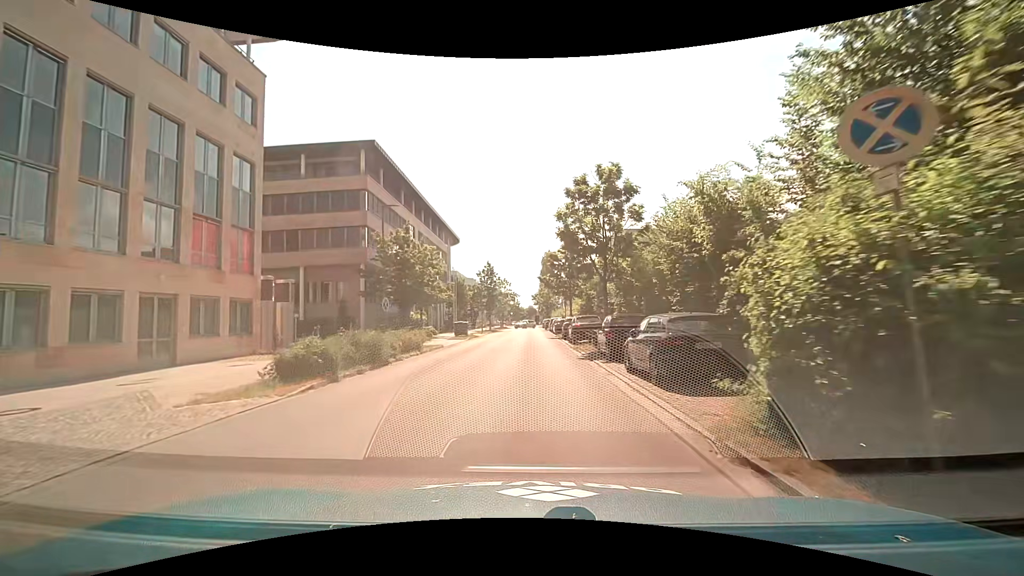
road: unclassified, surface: asphalt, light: Day
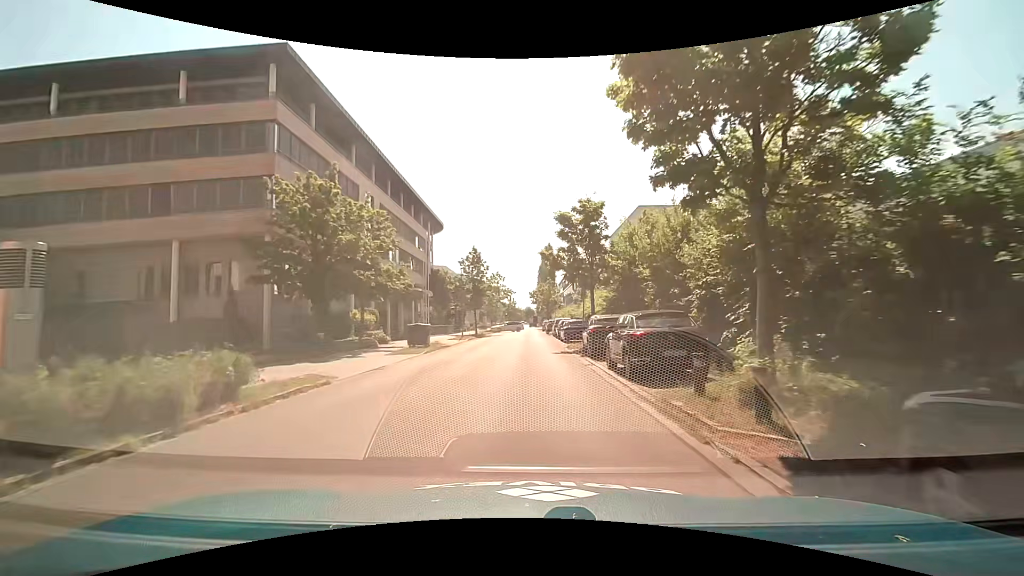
(+0.1, +15.7) m; 0°
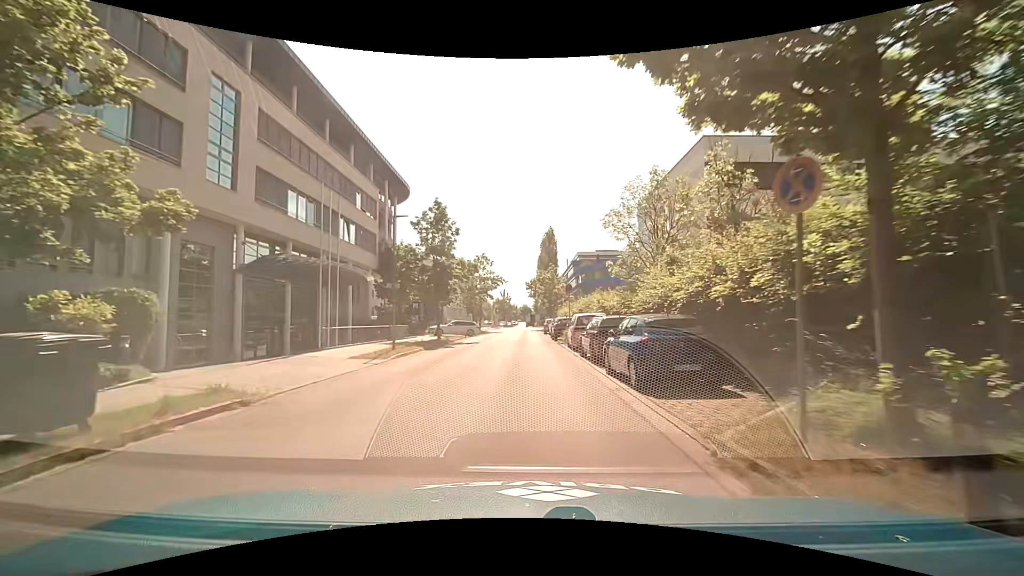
(+0.2, +21.4) m; 0°
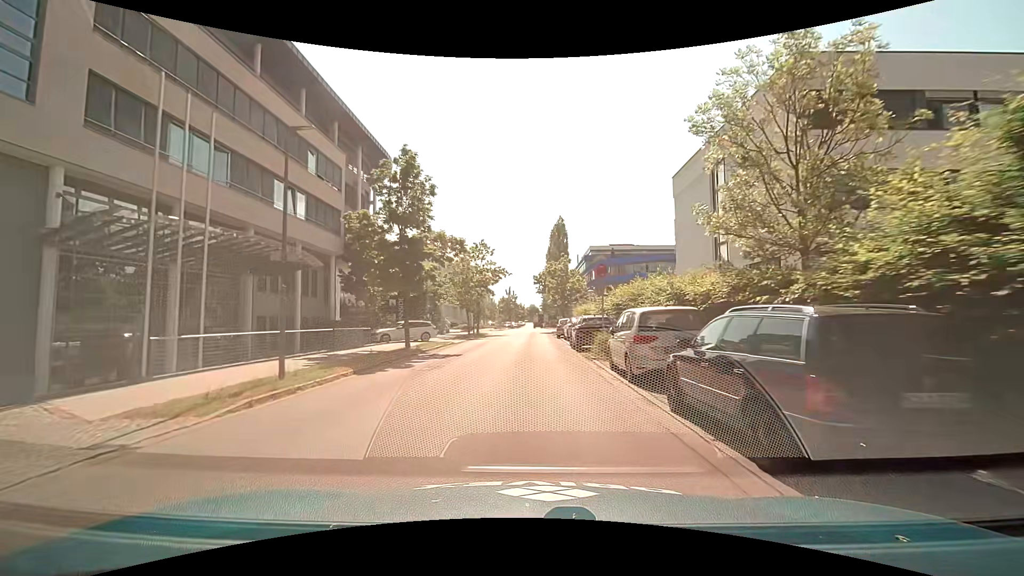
(0.0, +10.9) m; 0°
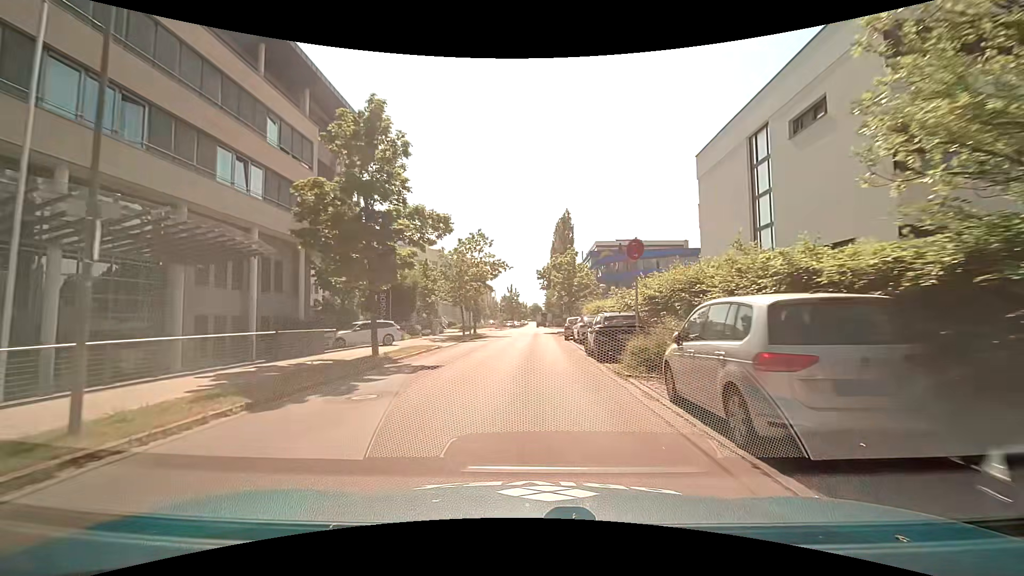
(0.0, +5.5) m; -1°
